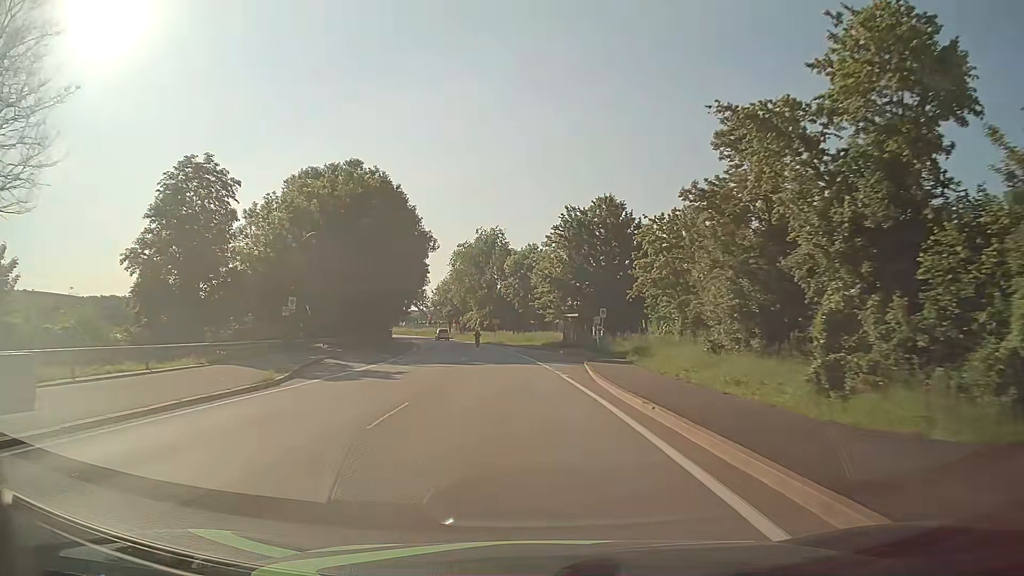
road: primary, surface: asphalt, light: Day
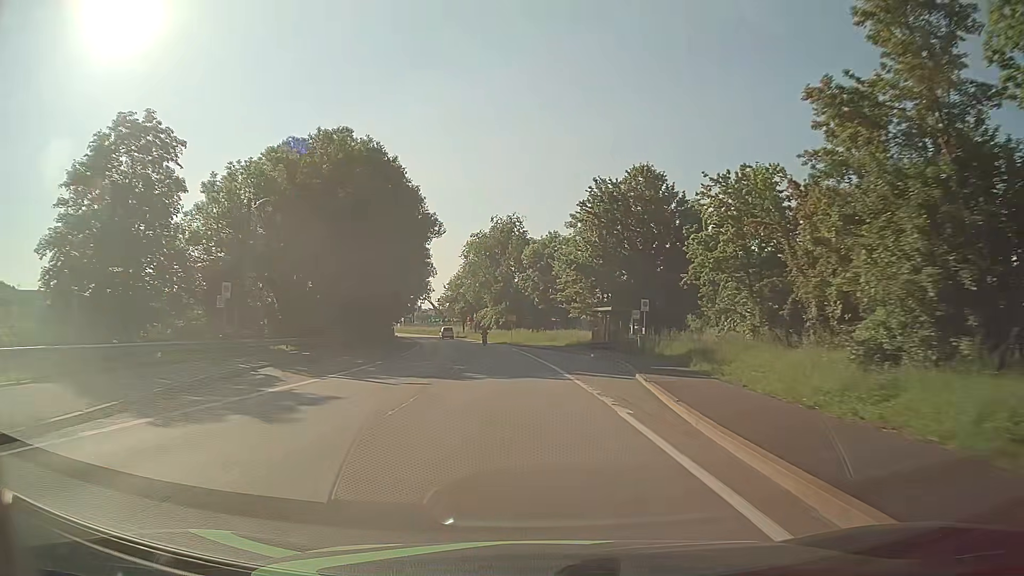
(-0.2, +10.8) m; -2°
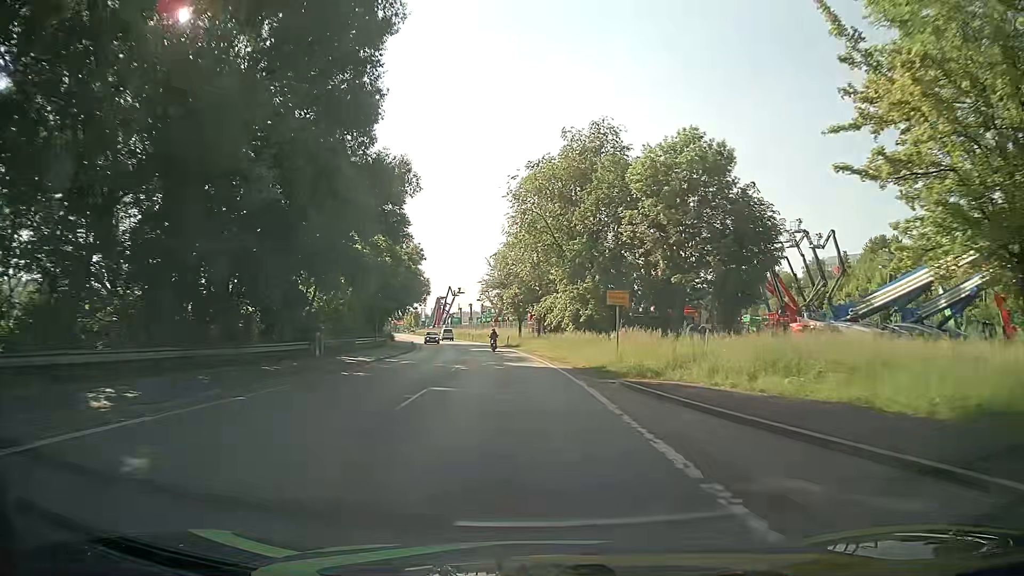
(-2.7, +46.7) m; -6°
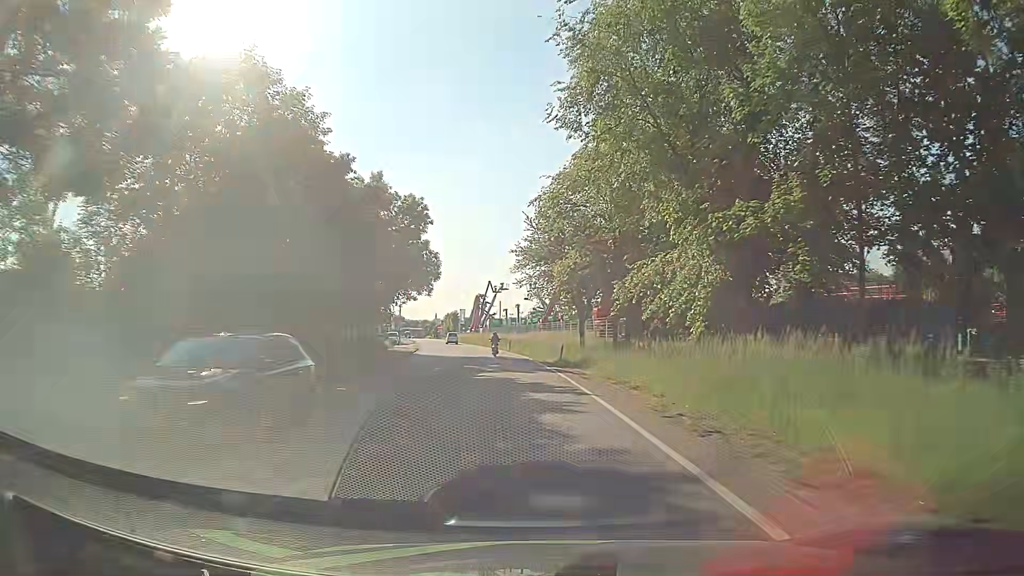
(-1.3, +30.7) m; -5°
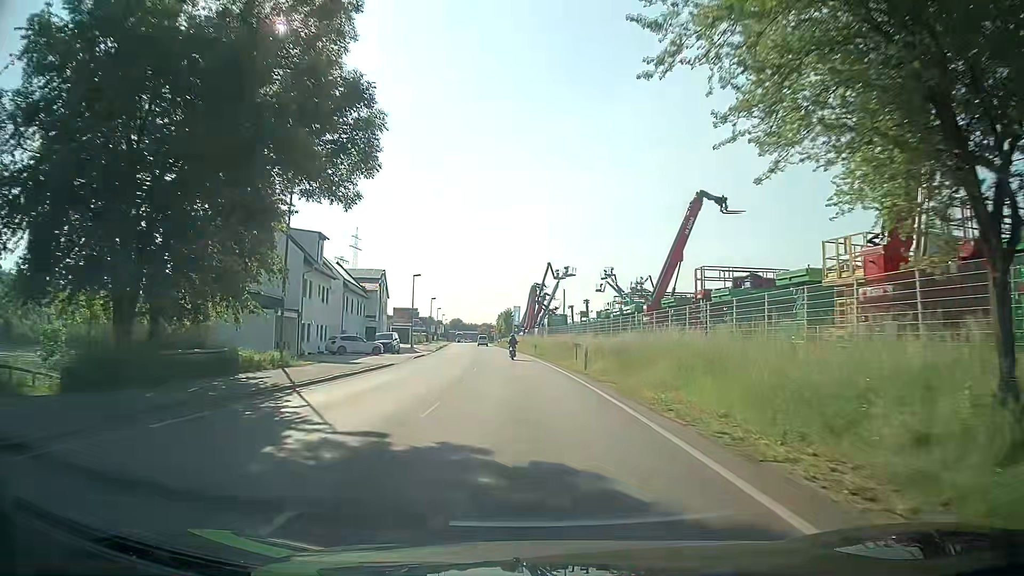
(-1.6, +37.5) m; -4°
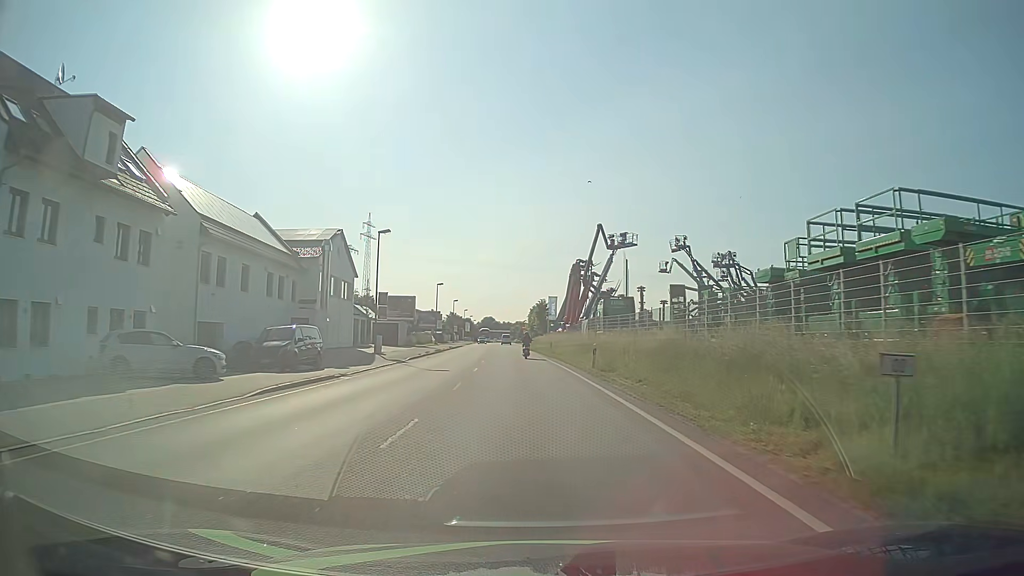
(-1.3, +30.3) m; -4°
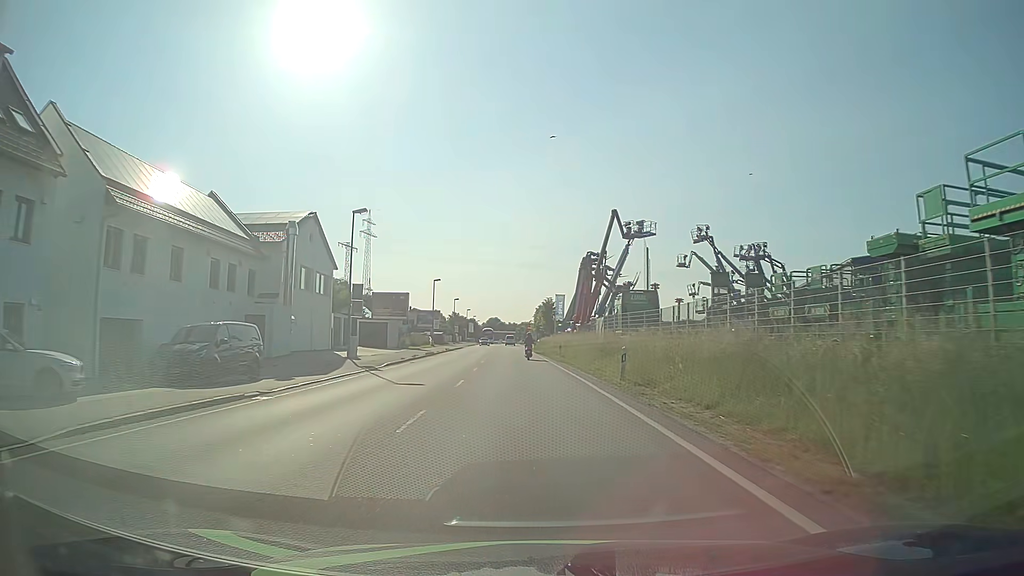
(0.0, +7.6) m; -1°
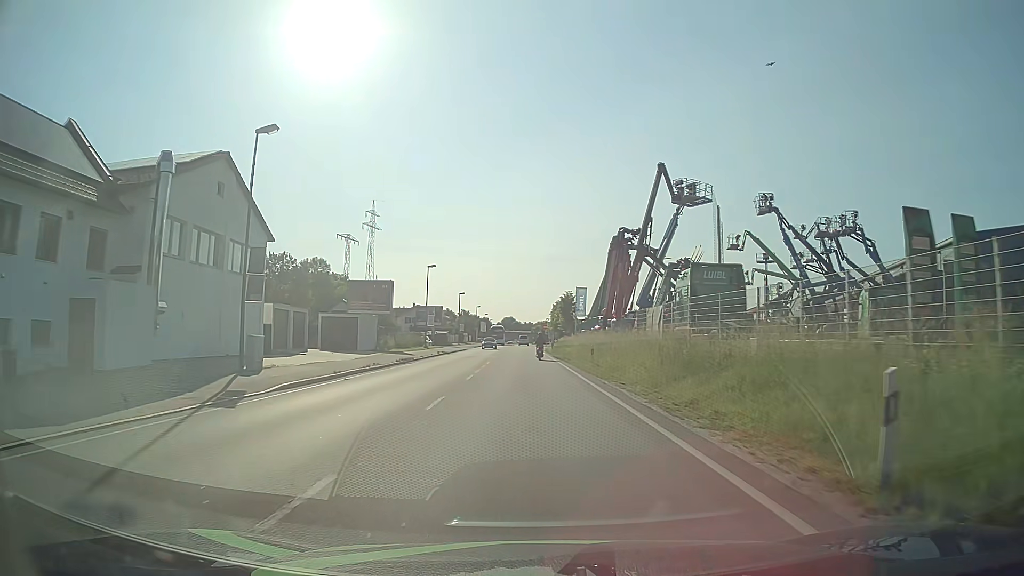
(-0.1, +15.2) m; -1°
(0, +10) (0, +20) (0, +30) (0, +40) (-1, +50) (-1, +60) (-1, +70) (-1, +80) (-1, +90) (-1, +100) m
